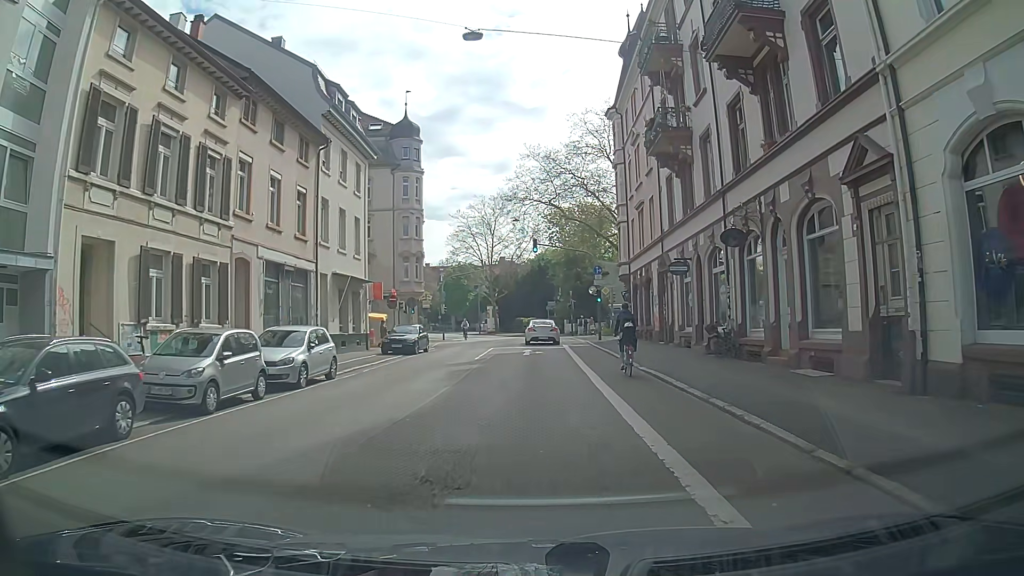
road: tertiary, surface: asphalt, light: Day
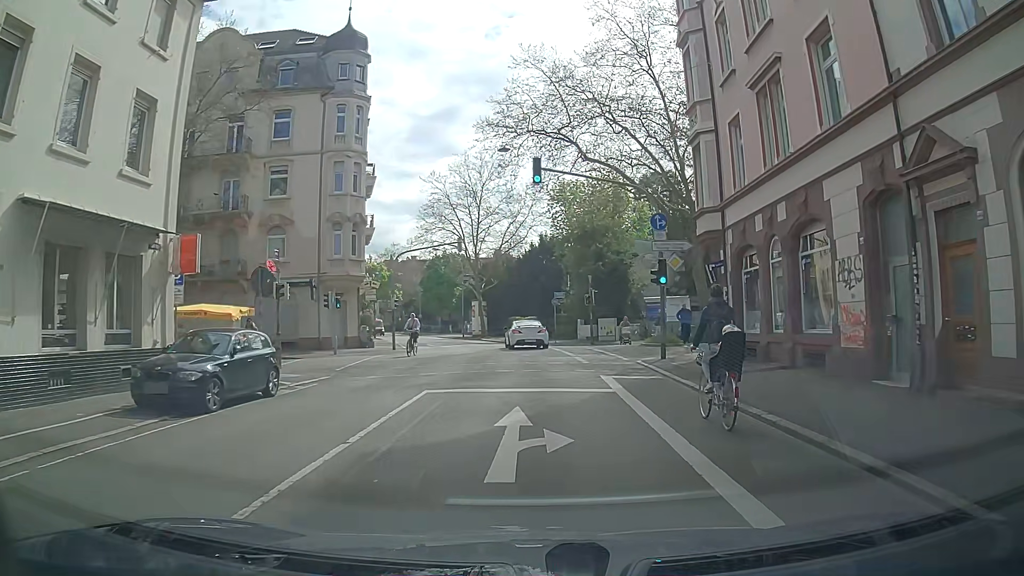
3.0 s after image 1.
(+0.4, +21.2) m; +4°
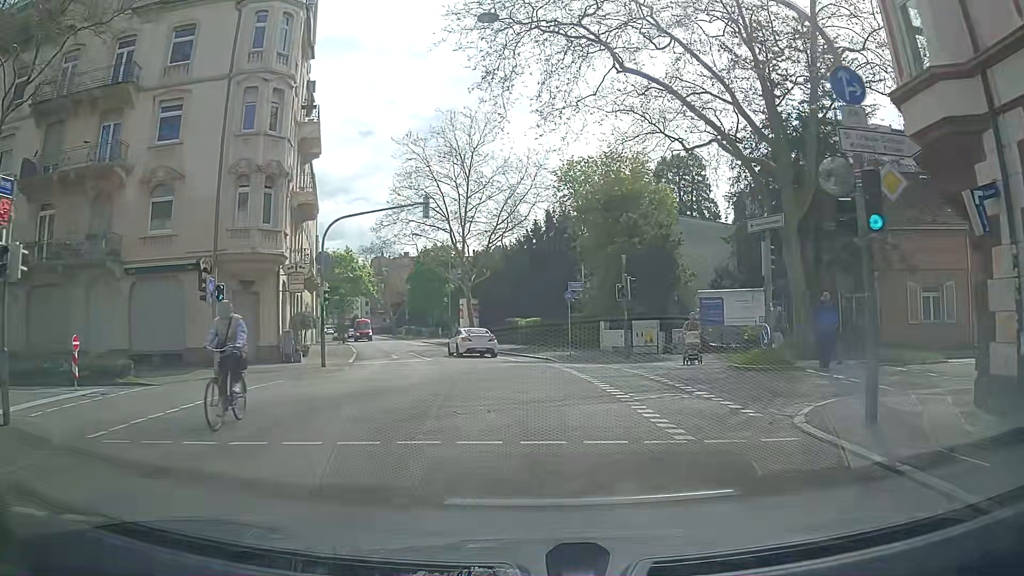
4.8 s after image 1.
(-0.4, +13.8) m; -2°
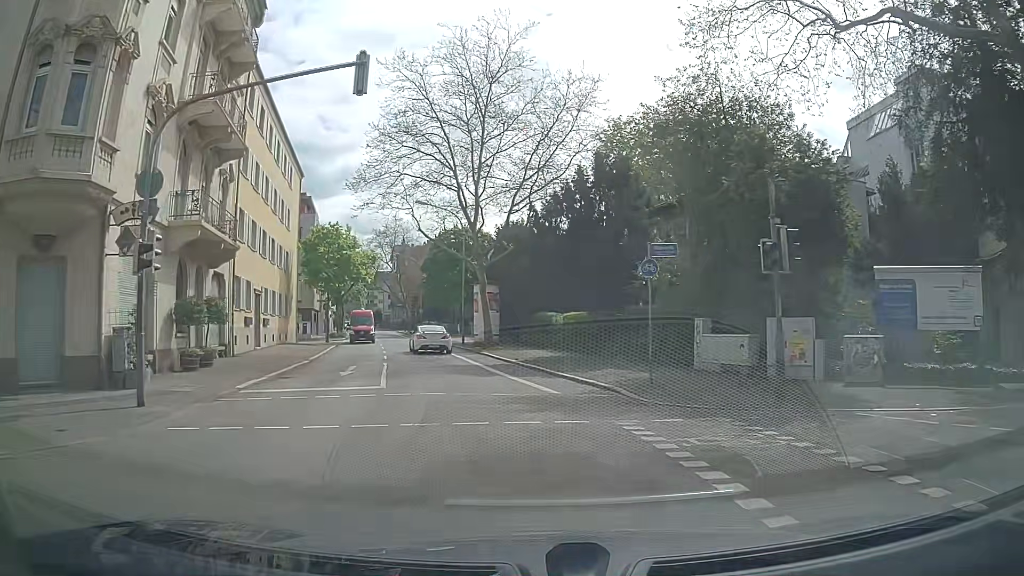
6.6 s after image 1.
(-0.1, +14.1) m; -2°
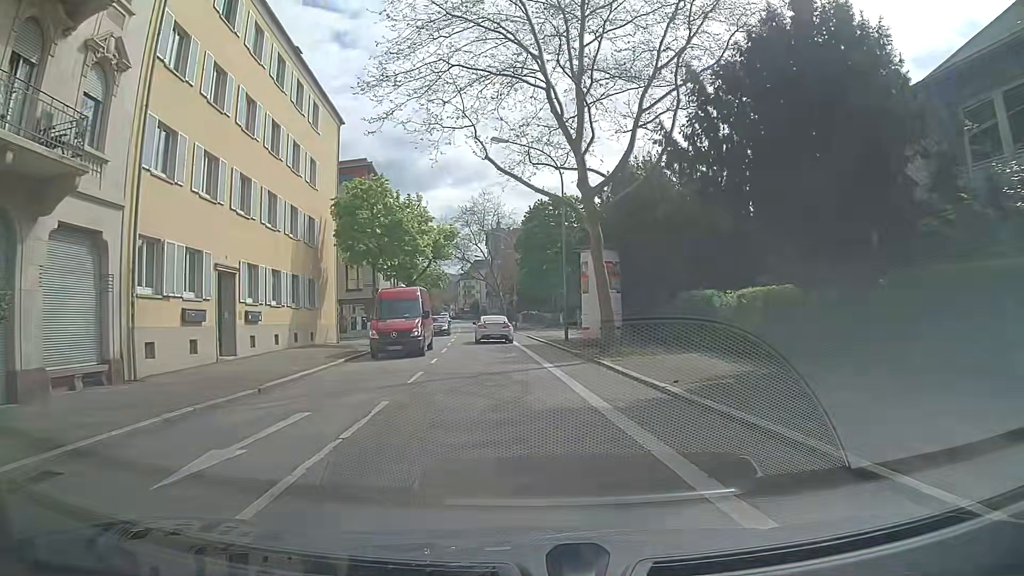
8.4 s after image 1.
(-1.1, +14.2) m; -9°
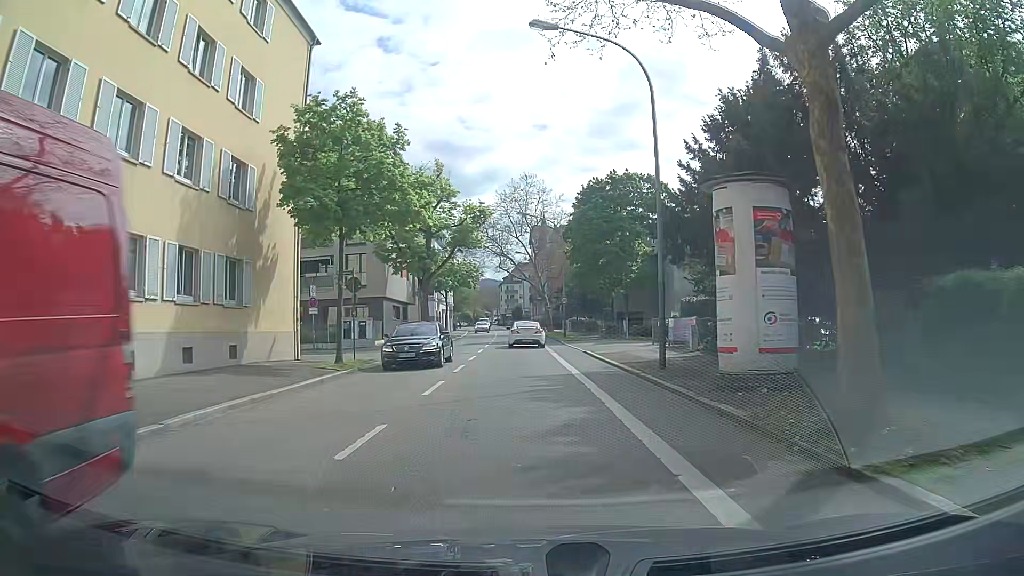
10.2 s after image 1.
(-0.5, +13.7) m; -4°
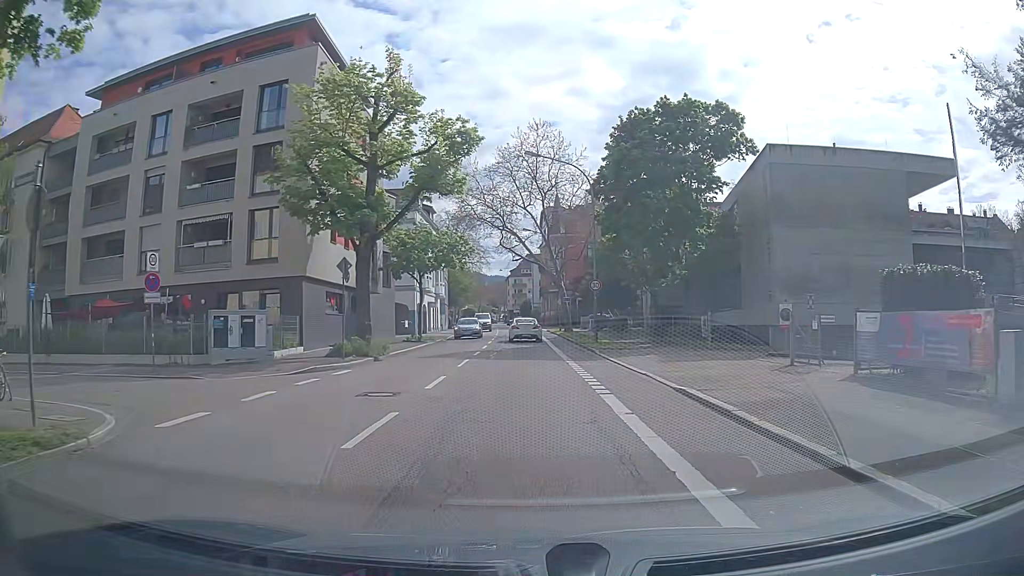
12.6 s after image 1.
(-0.3, +17.9) m; -1°
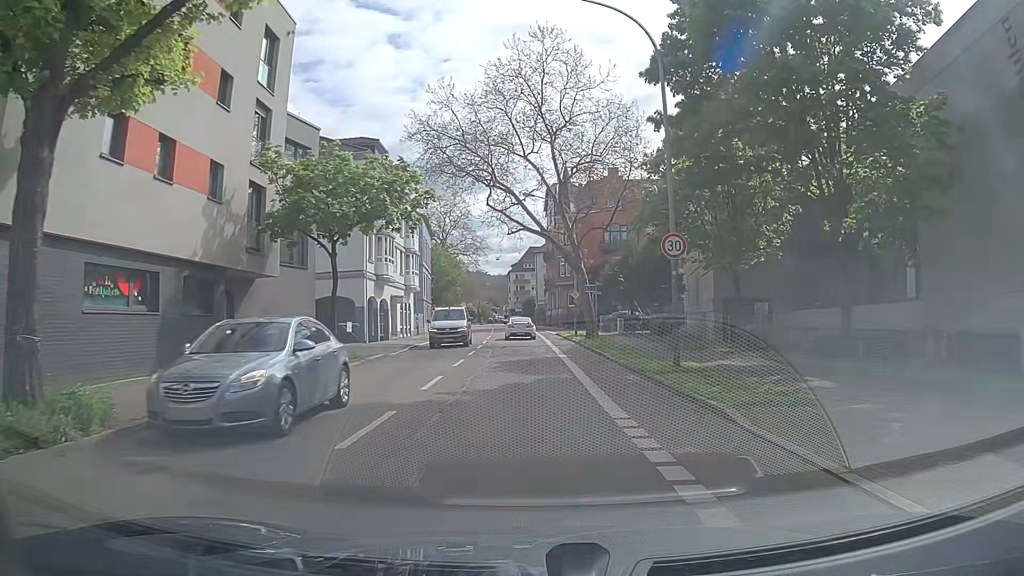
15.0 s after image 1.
(-0.2, +18.1) m; 0°
(0, +10) (0, +20) (0, +30) (-1, +40) (-1, +50) (-1, +60) (-2, +70) (-3, +80) (-3, +90) (-4, +100) m
